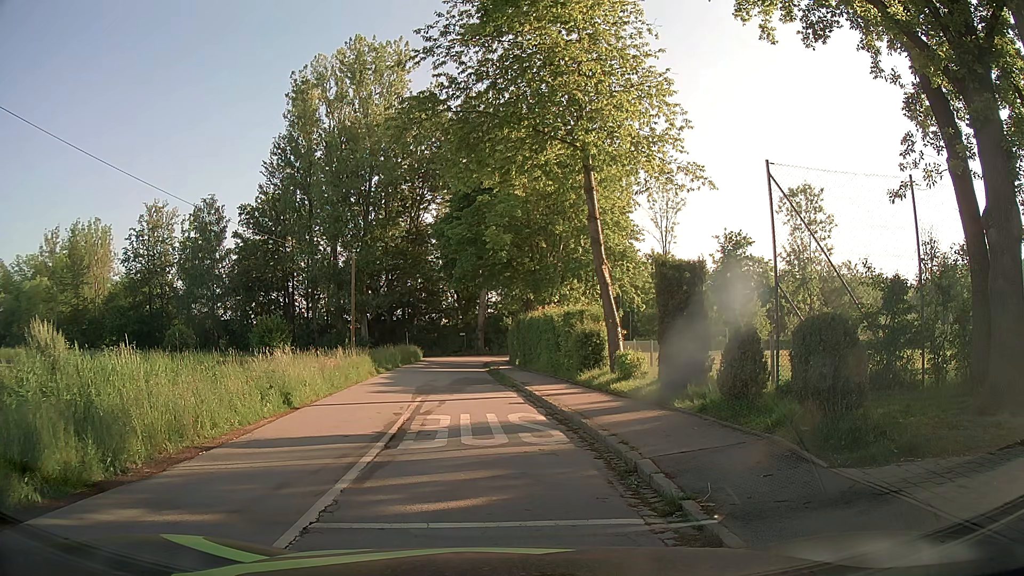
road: residential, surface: asphalt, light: Day
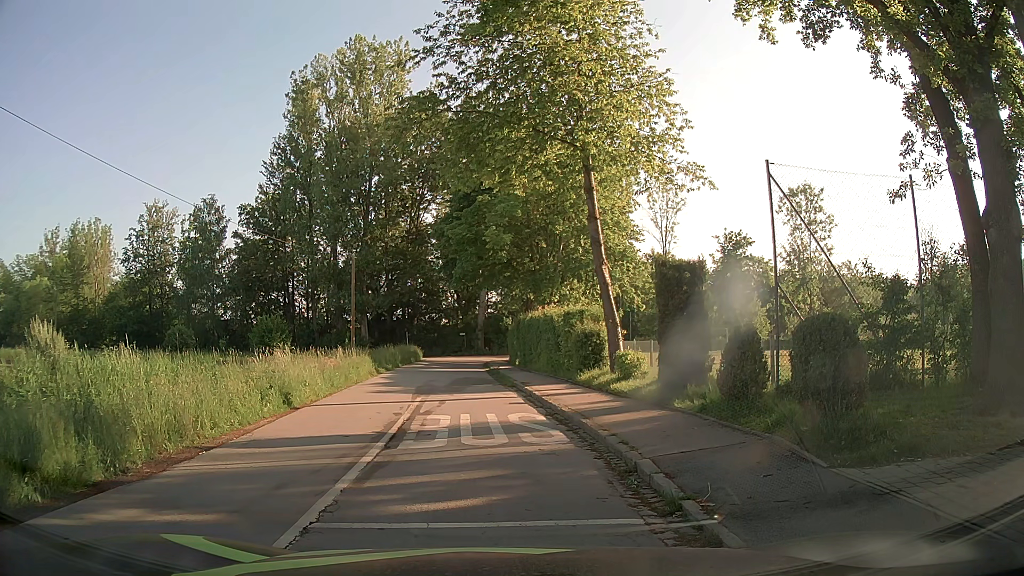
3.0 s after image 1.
(0.0, 0.0) m; 0°
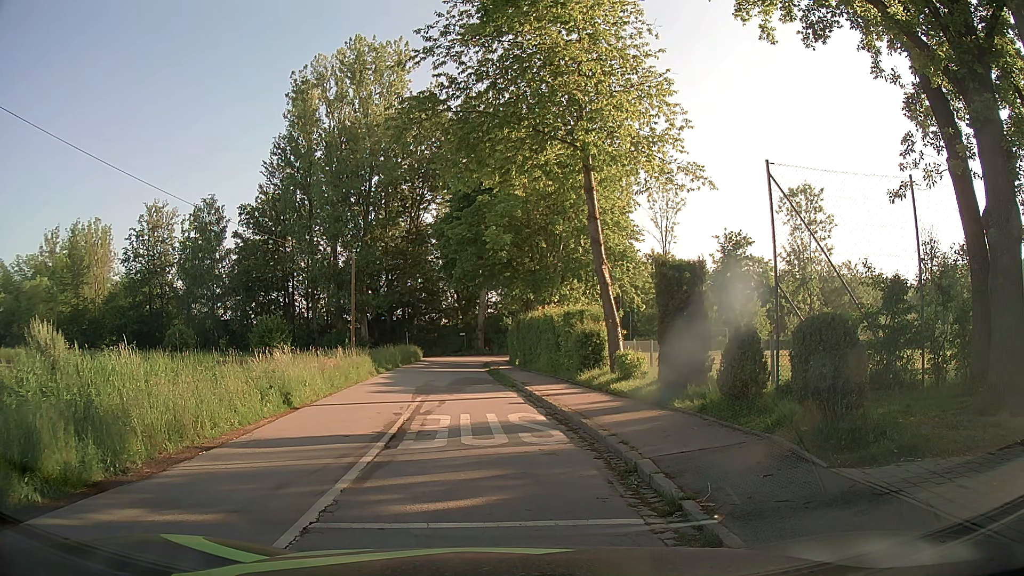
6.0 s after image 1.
(0.0, 0.0) m; 0°
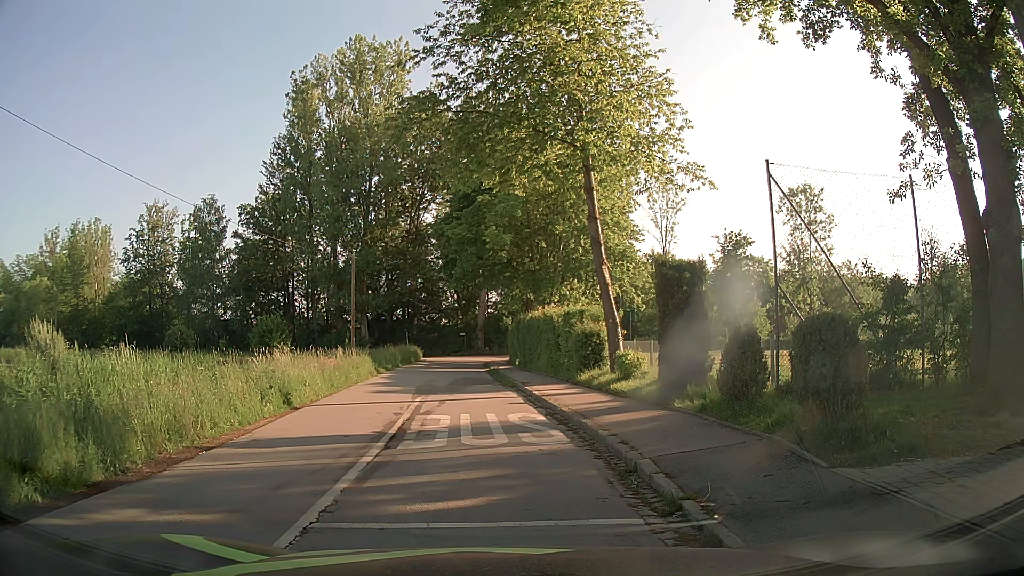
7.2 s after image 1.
(0.0, 0.0) m; 0°
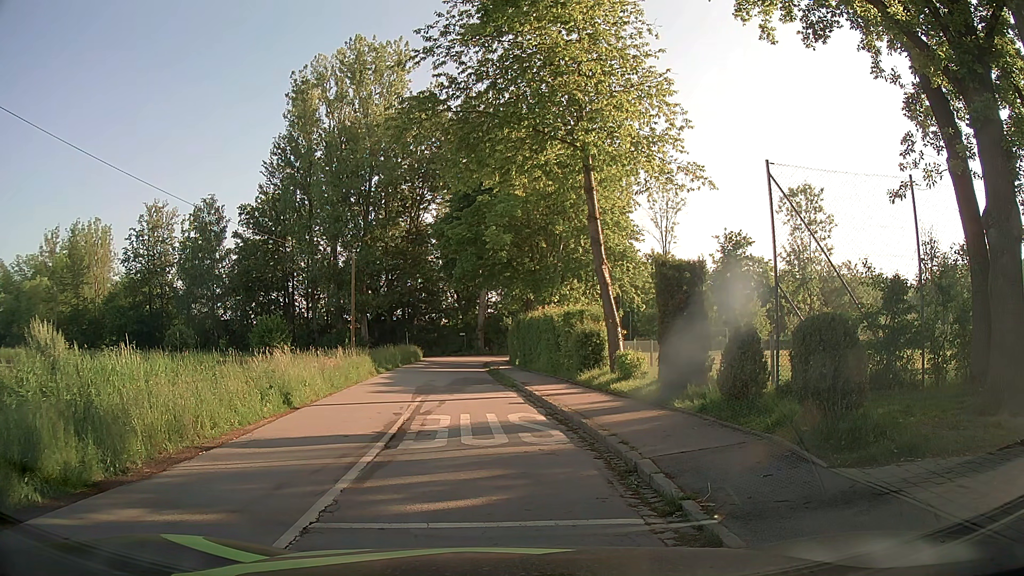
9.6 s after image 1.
(0.0, 0.0) m; 0°
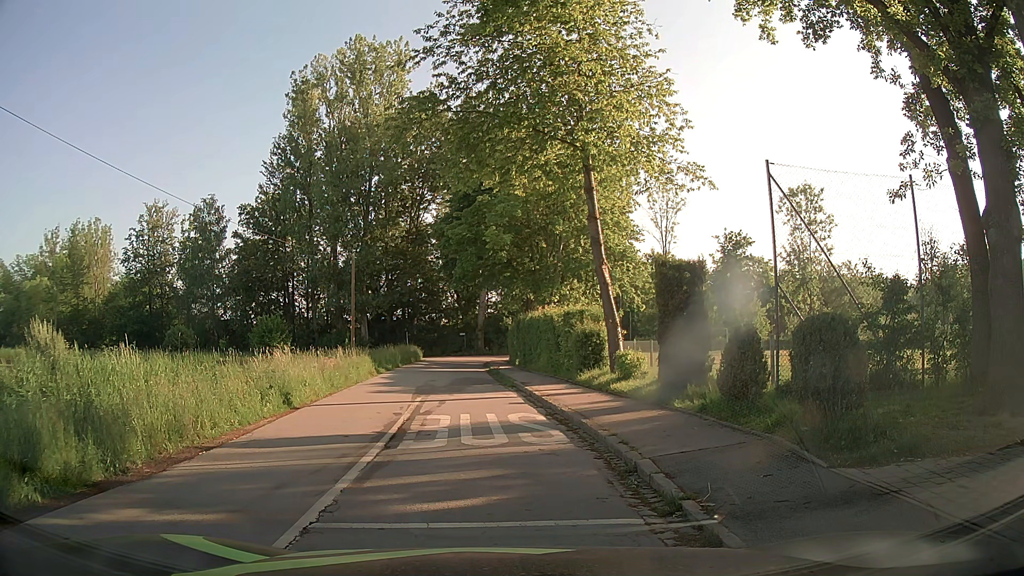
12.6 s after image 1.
(0.0, 0.0) m; 0°
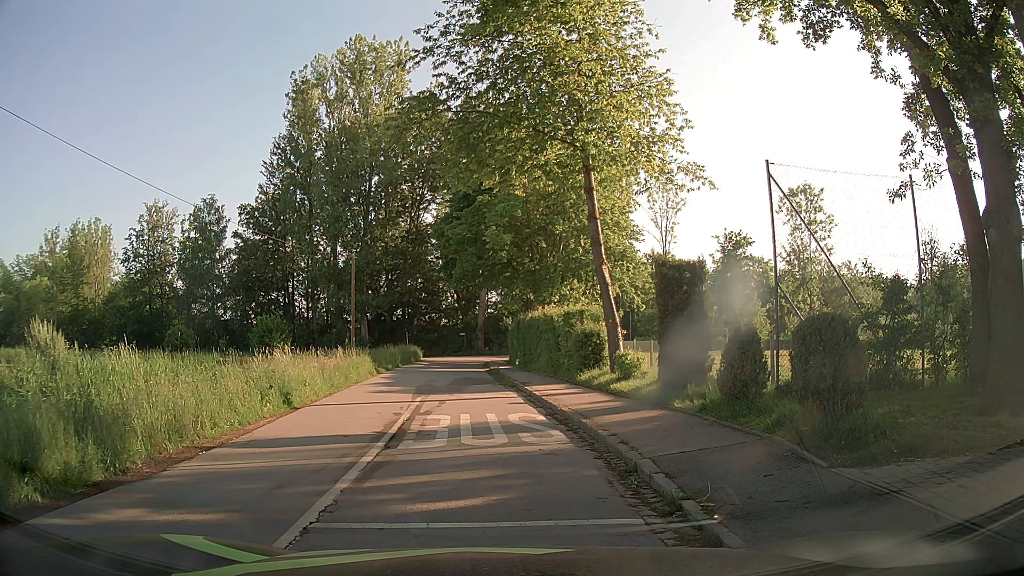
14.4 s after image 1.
(0.0, 0.0) m; 0°
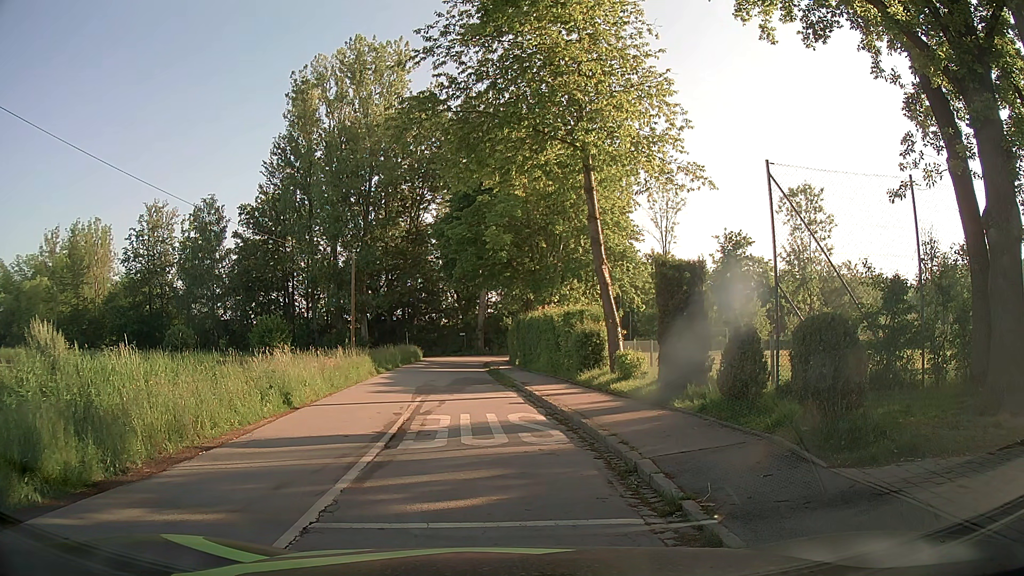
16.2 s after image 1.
(0.0, 0.0) m; 0°
